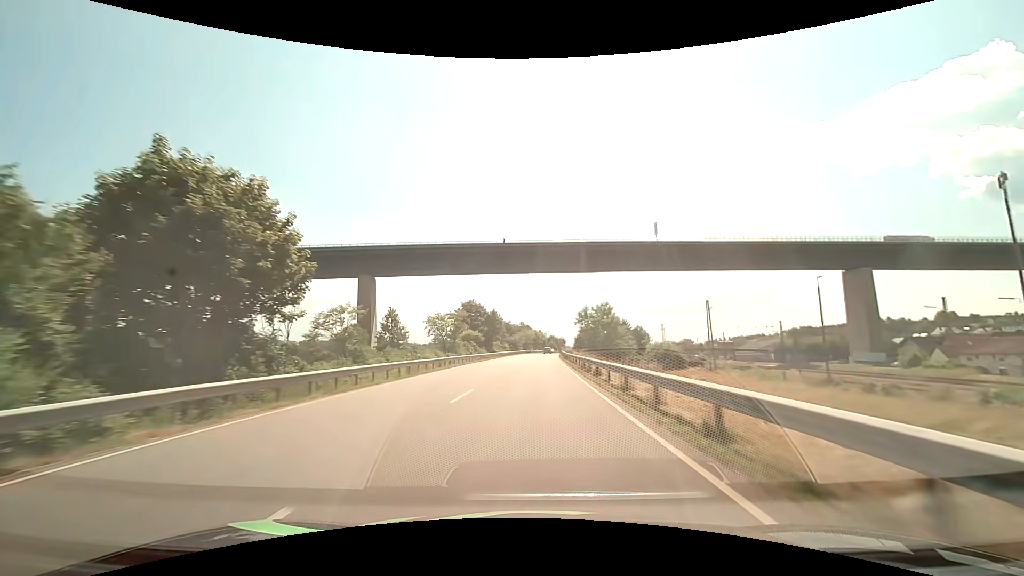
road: primary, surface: asphalt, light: Day
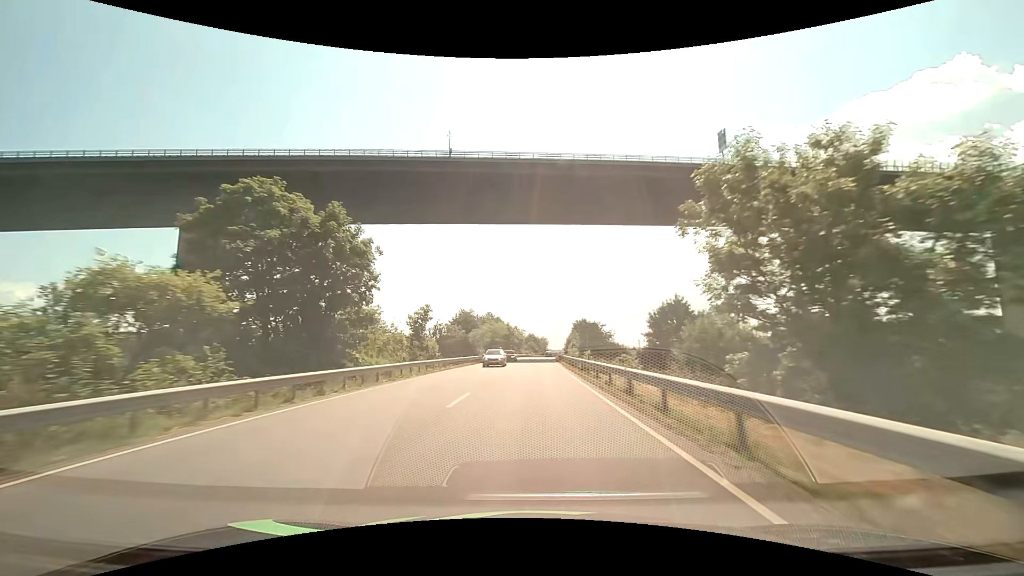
(+1.5, +73.1) m; +3°
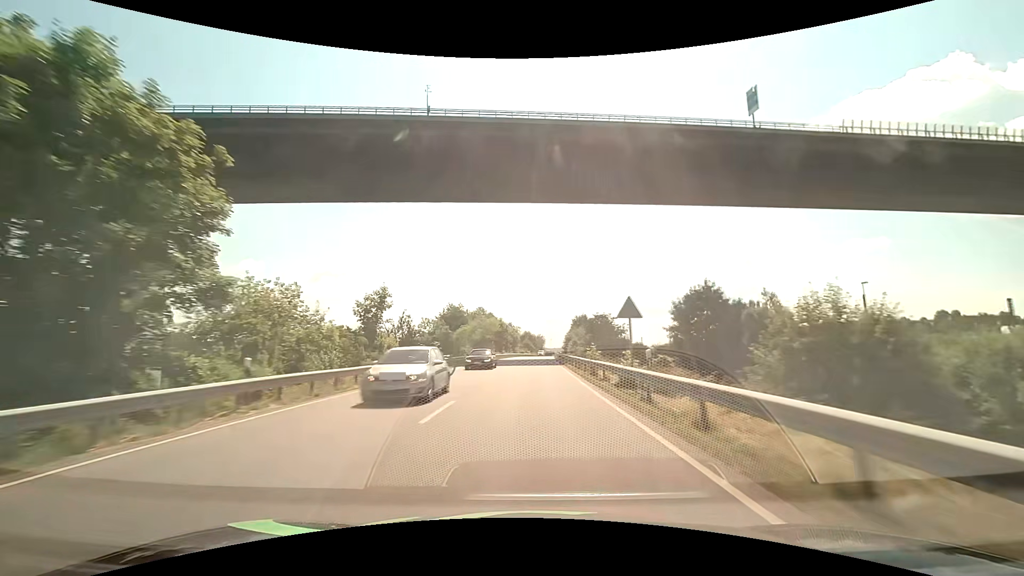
(+0.1, +14.7) m; +1°
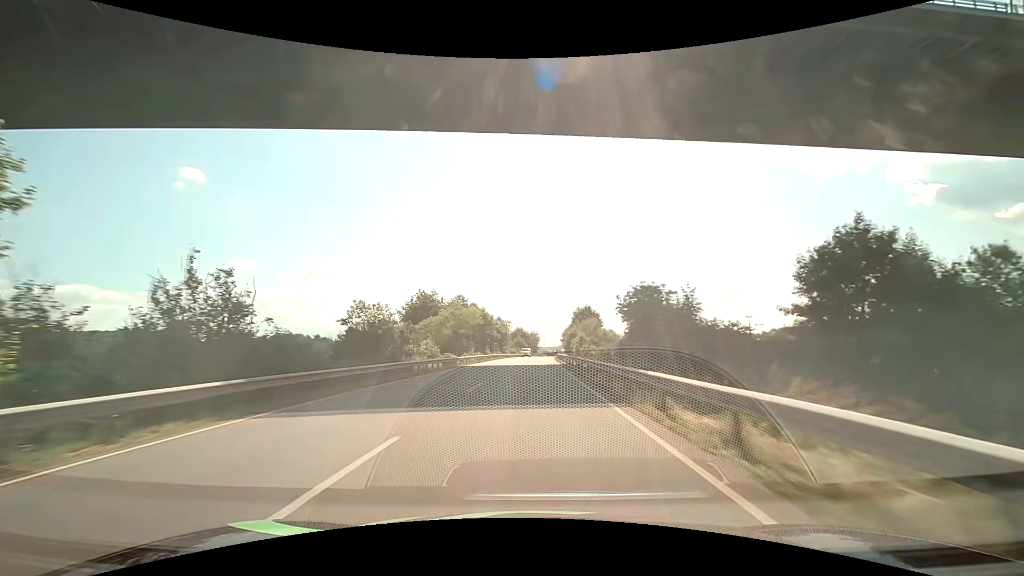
(+0.2, +29.5) m; +1°
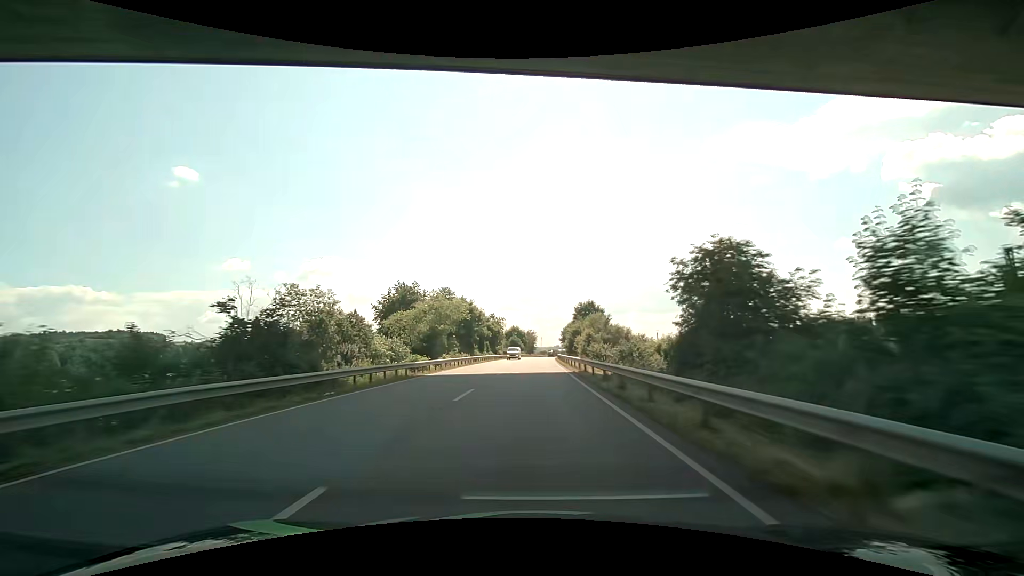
(0.0, +14.8) m; 0°
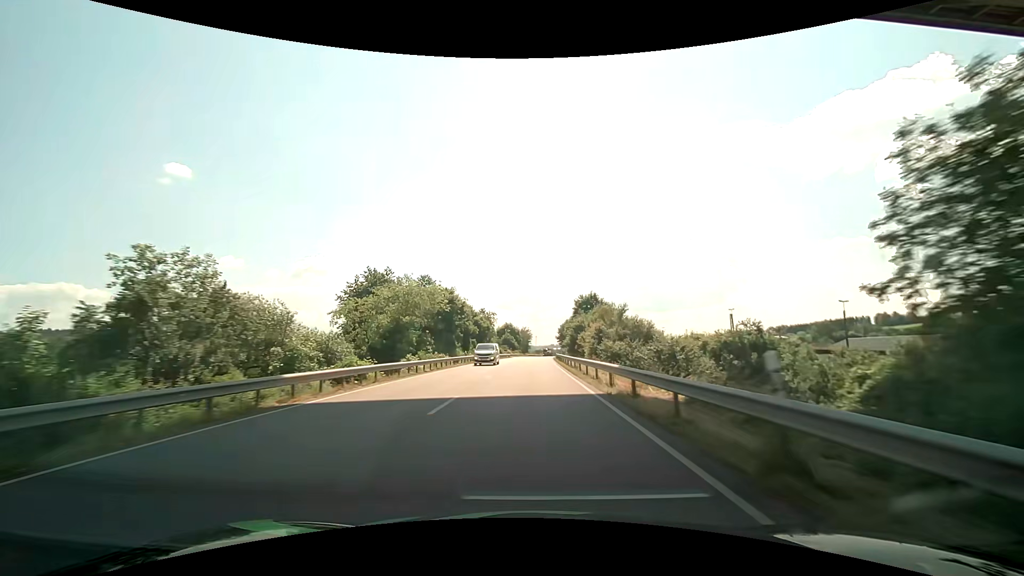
(+0.1, +14.8) m; +1°
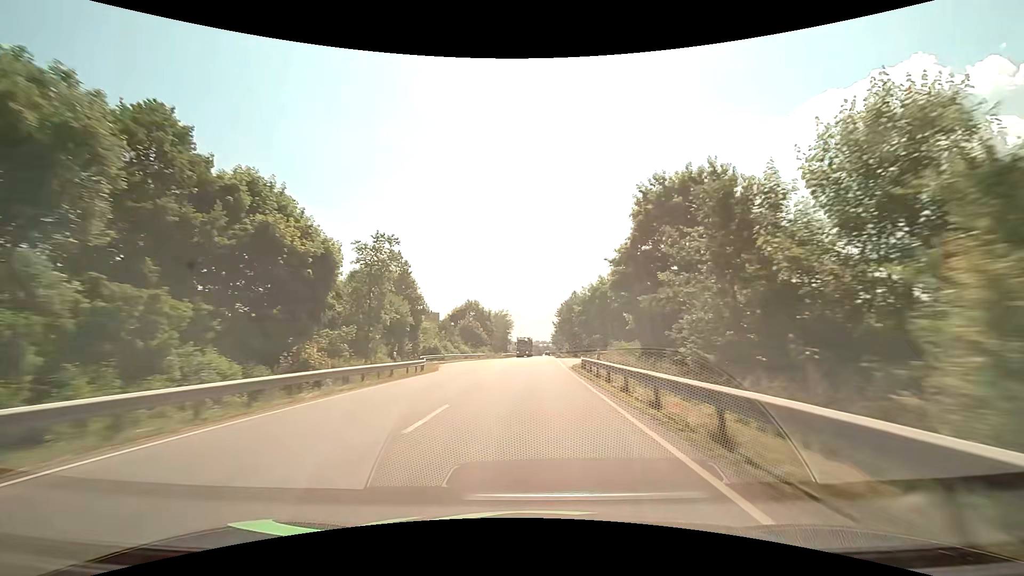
(+1.0, +74.8) m; +2°
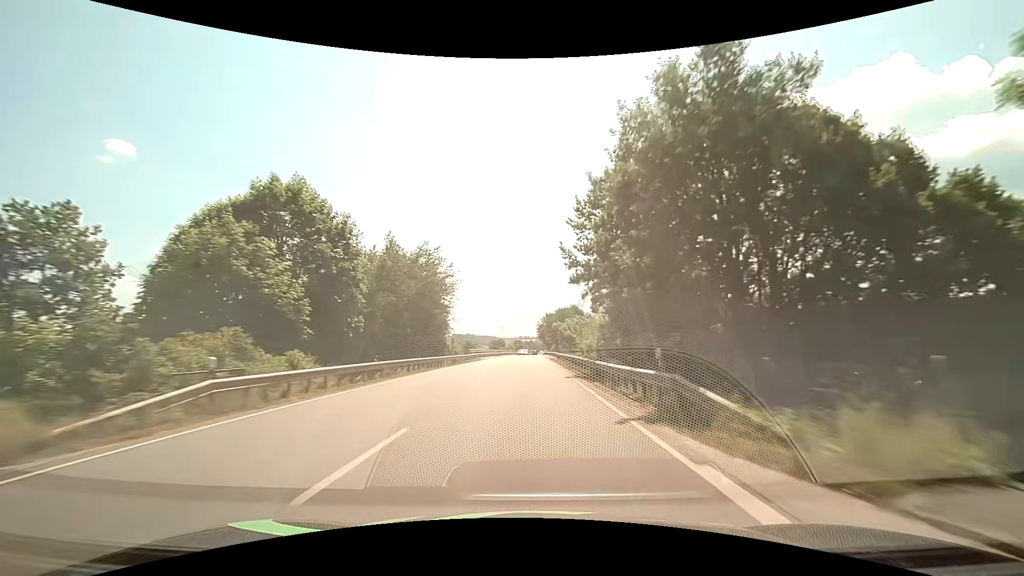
(+1.5, +76.0) m; +2°
(0, +10) (0, +20) (0, +30) (0, +40) (0, +50) (0, +60) (0, +70) (0, +80) (0, +90) (0, +100) m
